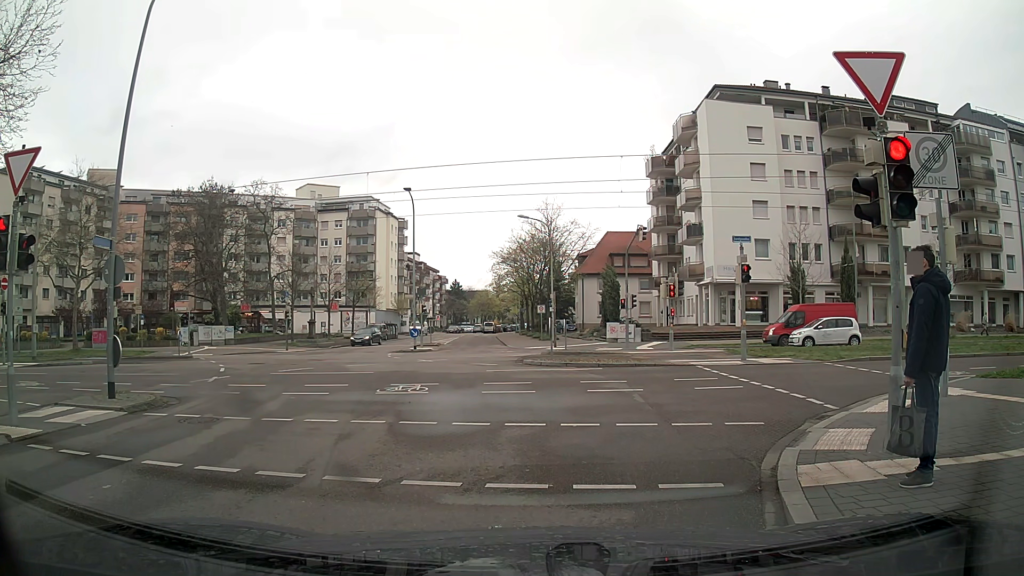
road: residential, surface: asphalt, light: Day
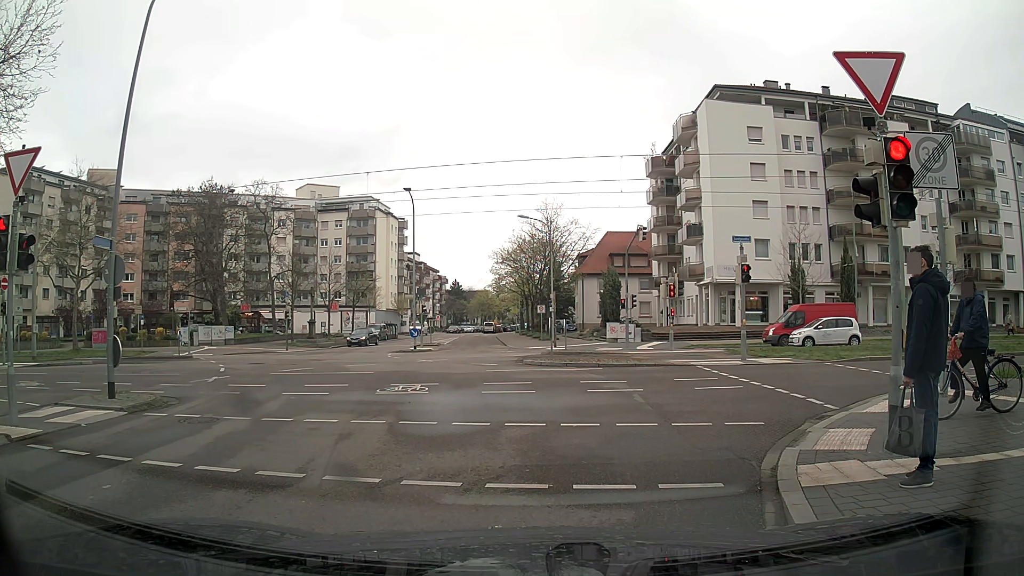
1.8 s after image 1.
(0.0, 0.0) m; 0°
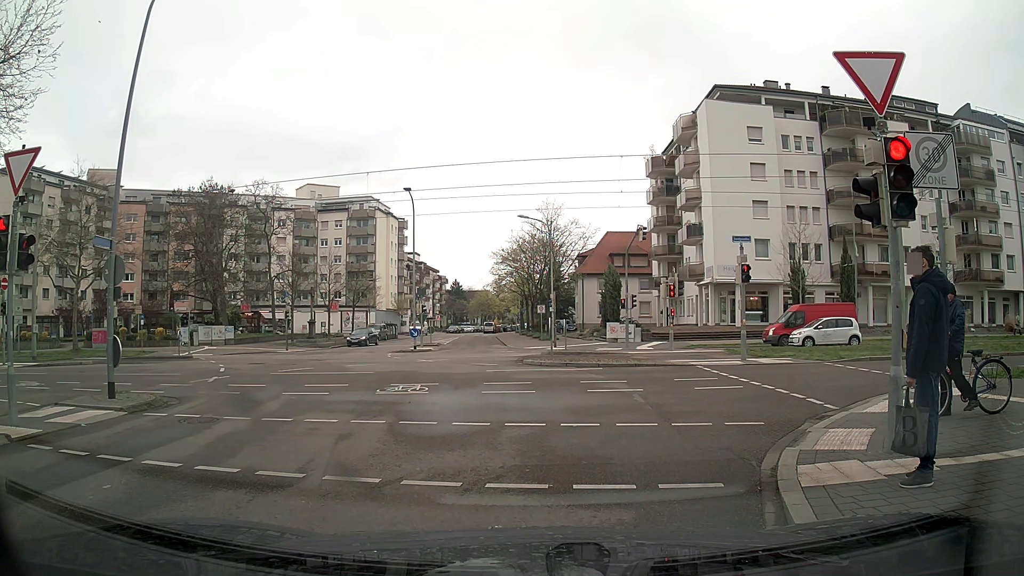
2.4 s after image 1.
(0.0, 0.0) m; 0°
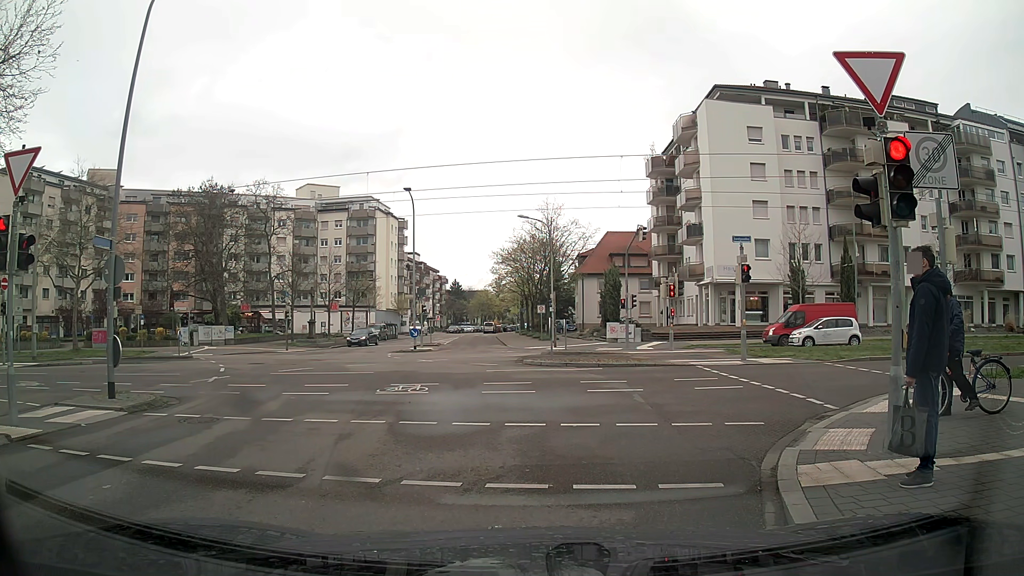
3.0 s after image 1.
(0.0, 0.0) m; 0°
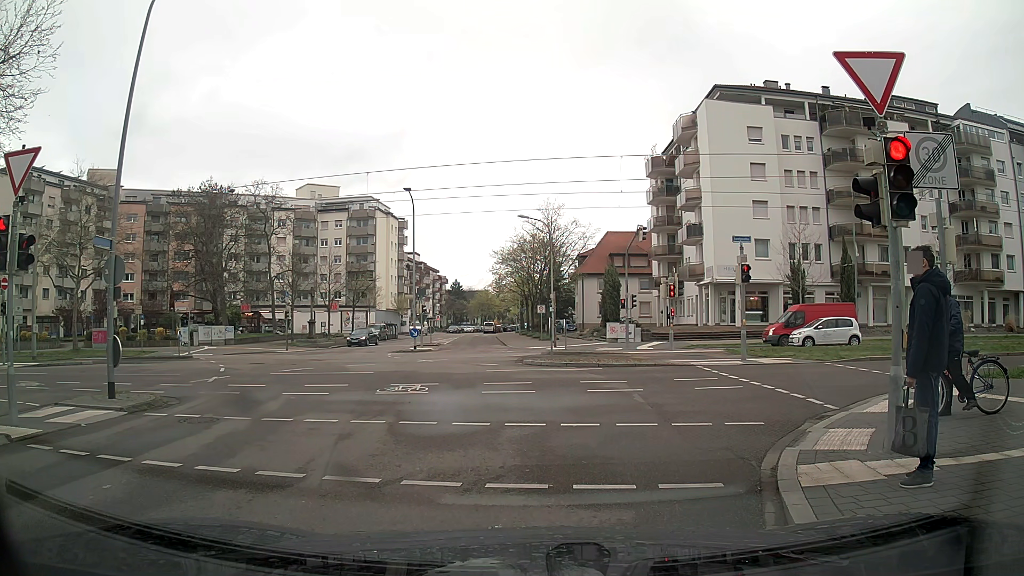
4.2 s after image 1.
(0.0, 0.0) m; 0°
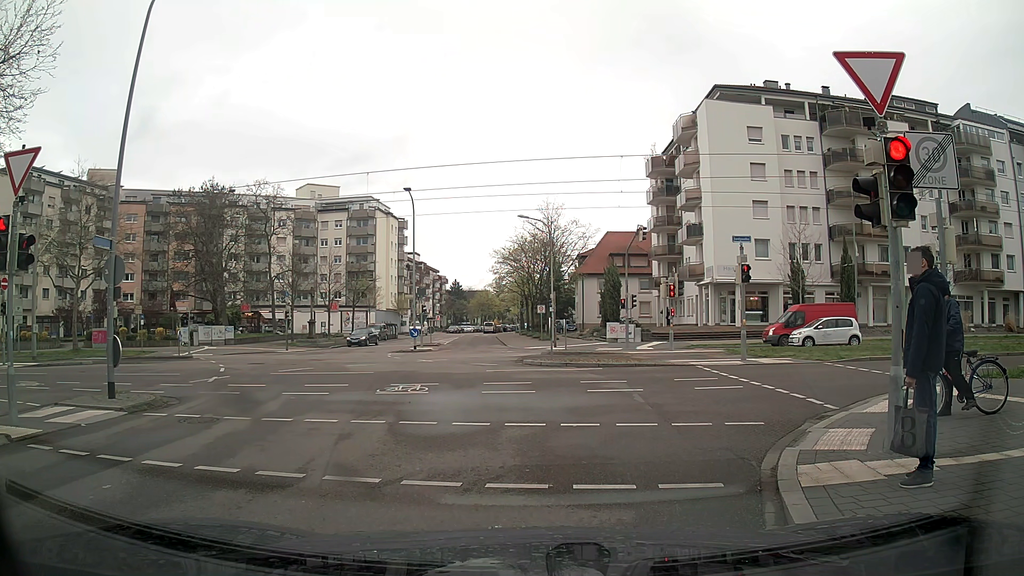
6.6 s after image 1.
(0.0, 0.0) m; 0°
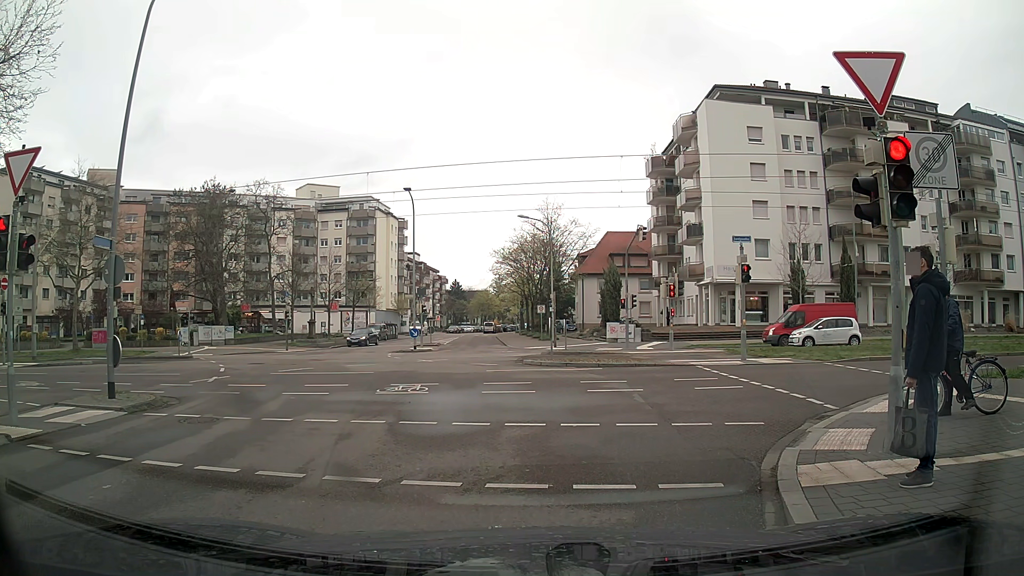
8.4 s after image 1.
(0.0, 0.0) m; 0°
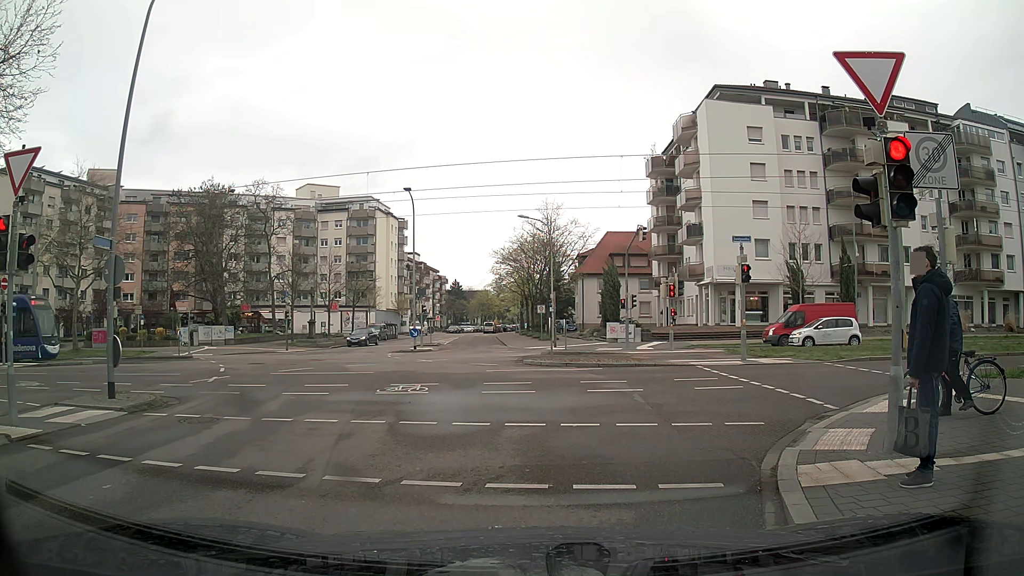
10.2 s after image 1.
(0.0, 0.0) m; 0°
(0, +10) (+7, +17) (+17, +18) (+27, +19) (+37, +19) (+47, +19) (+57, +19) (+67, +19) (+77, +19) (+87, +19) m
